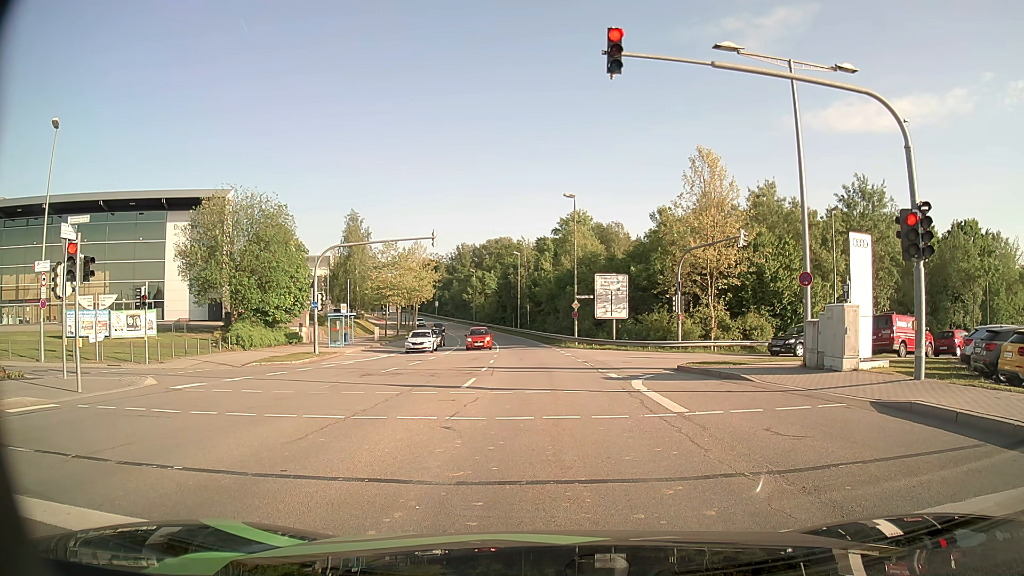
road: secondary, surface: asphalt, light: Day
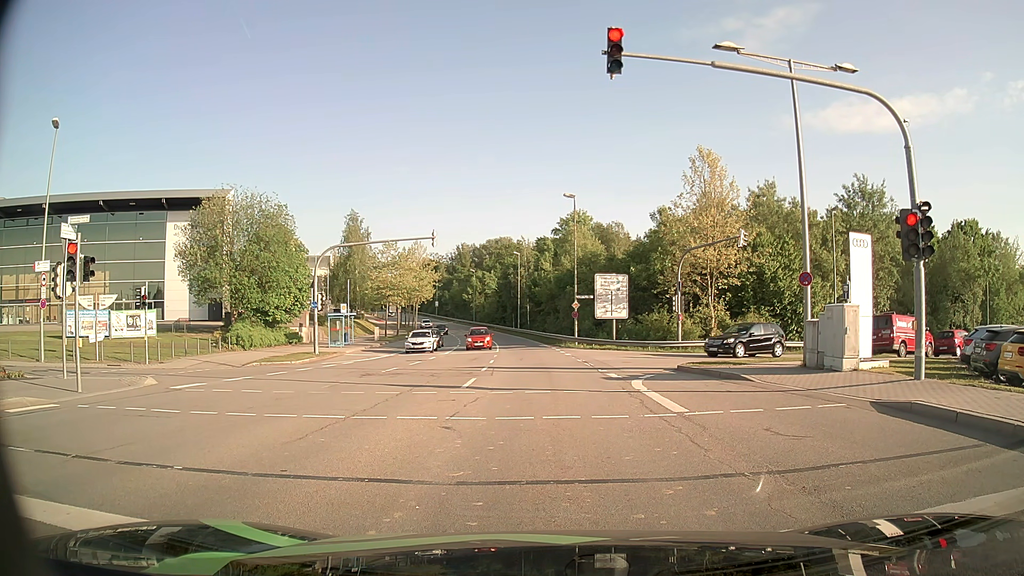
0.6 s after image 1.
(0.0, 0.0) m; 0°
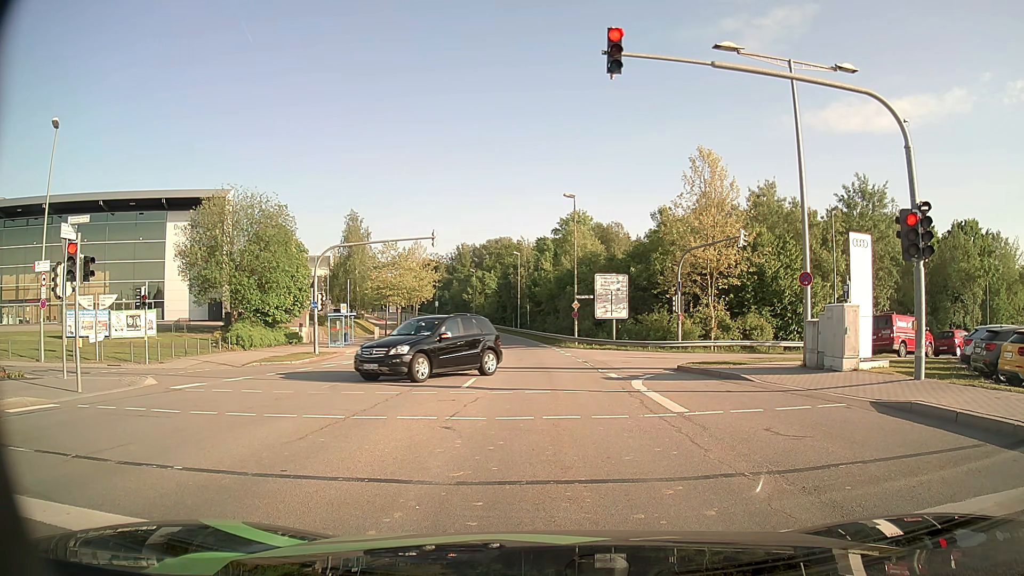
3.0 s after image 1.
(0.0, 0.0) m; 0°
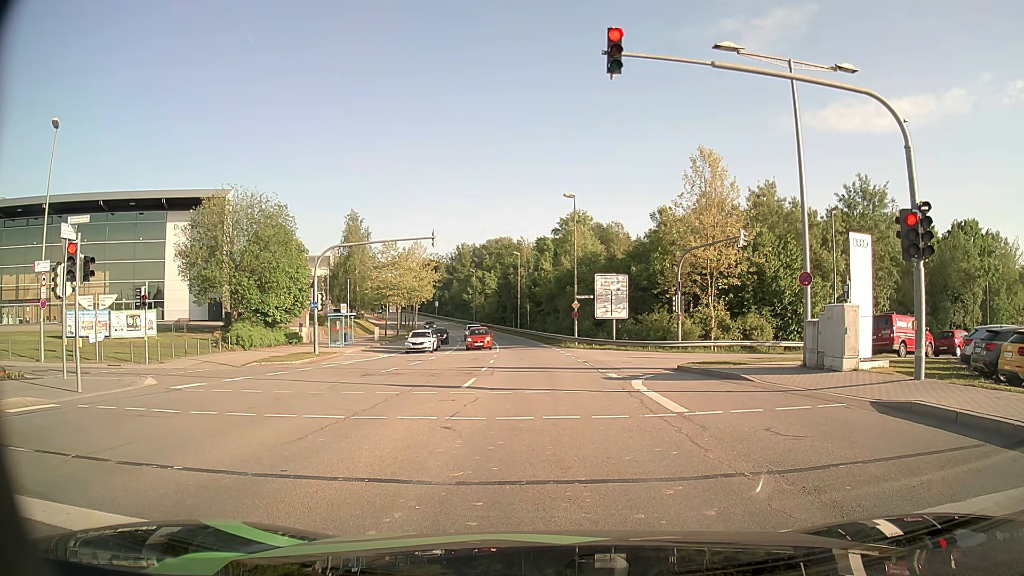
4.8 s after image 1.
(0.0, 0.0) m; 0°
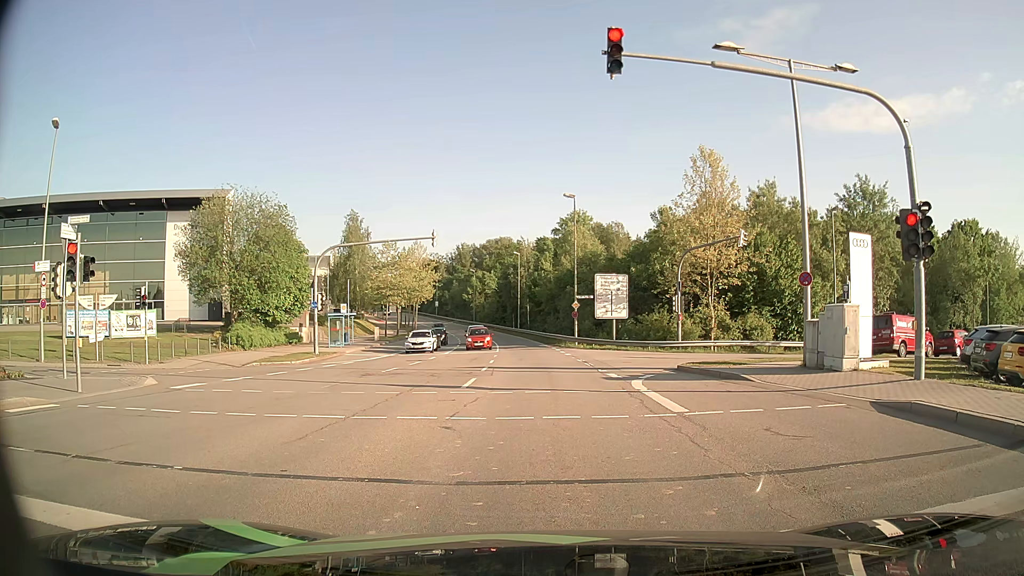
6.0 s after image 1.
(0.0, 0.0) m; 0°
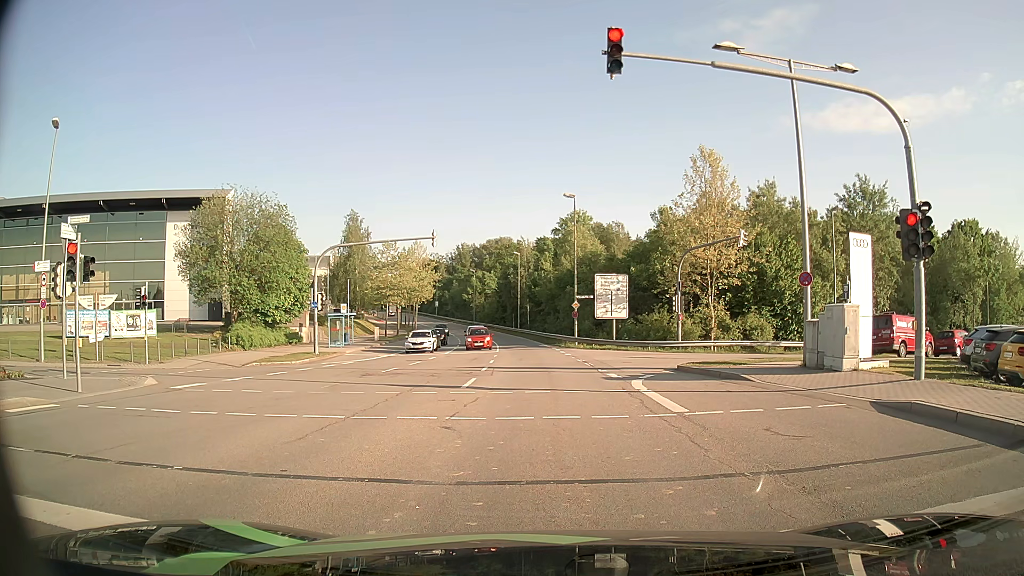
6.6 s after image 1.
(0.0, 0.0) m; 0°
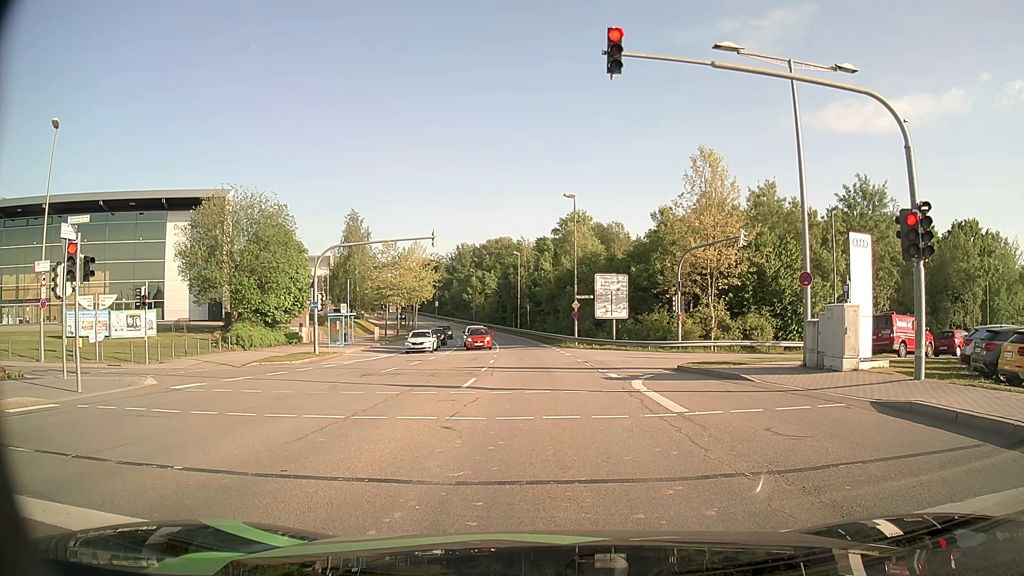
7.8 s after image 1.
(0.0, 0.0) m; 0°
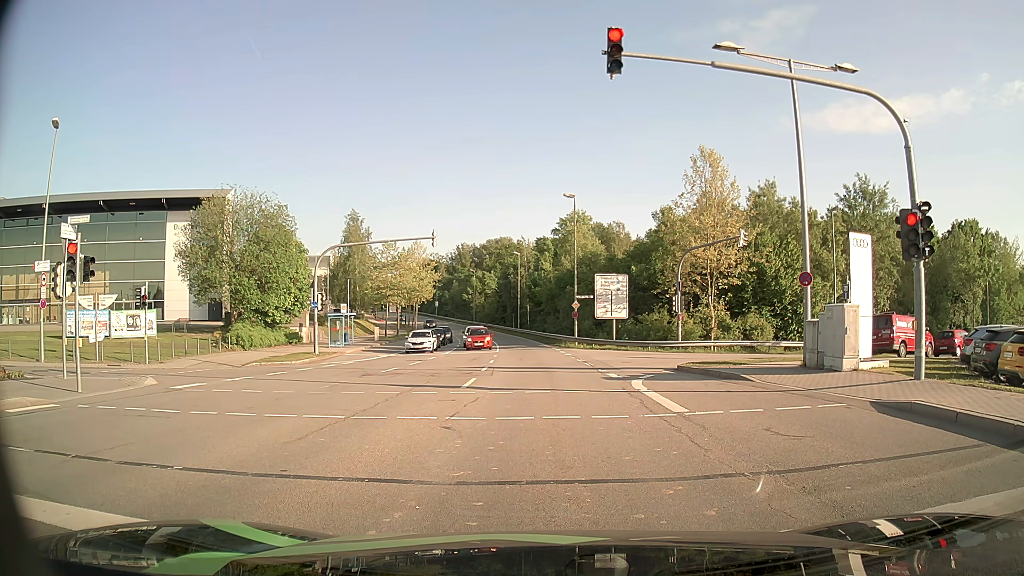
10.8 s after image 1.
(0.0, 0.0) m; 0°
